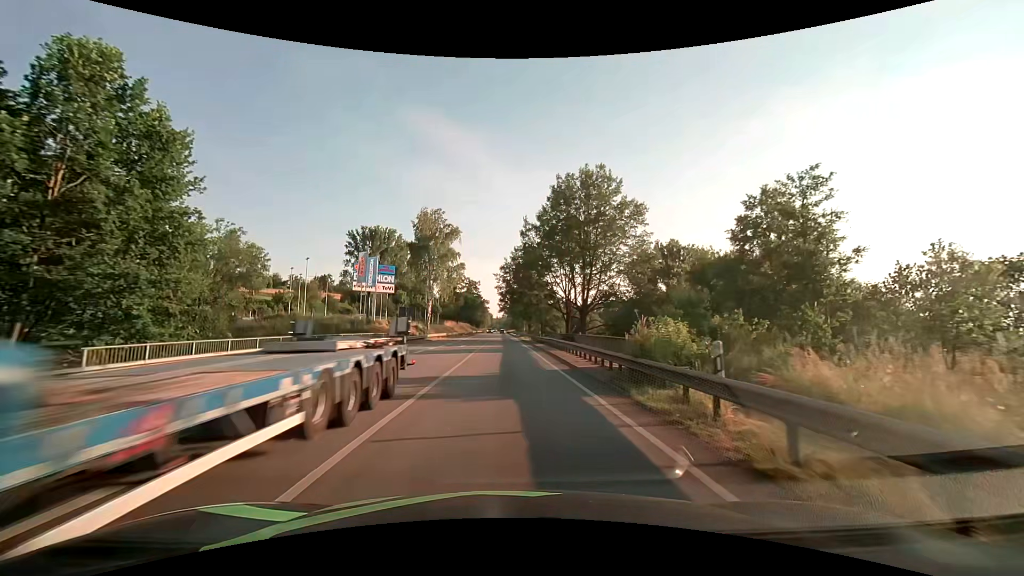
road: primary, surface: asphalt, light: Day
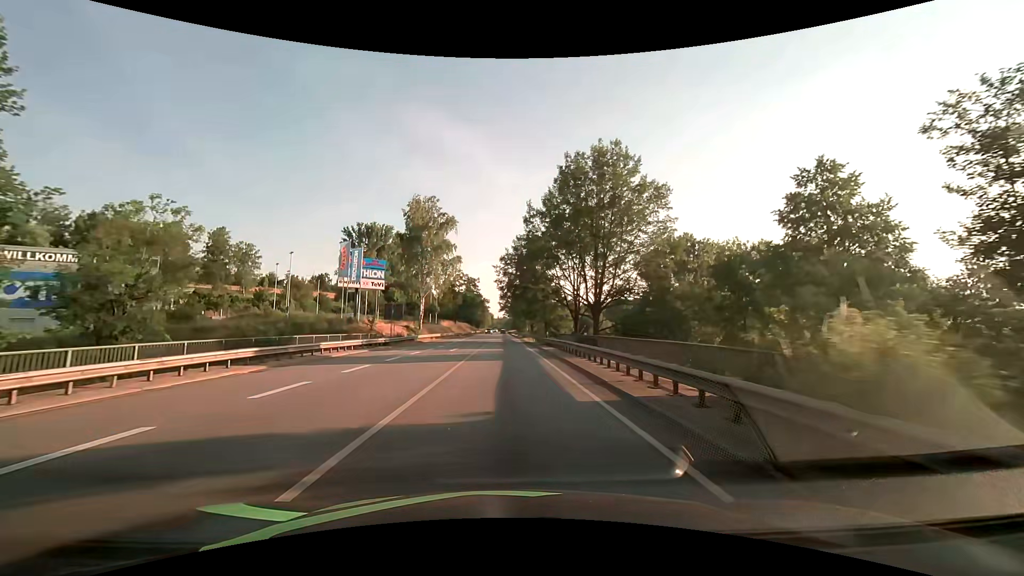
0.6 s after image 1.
(0.0, +7.5) m; 0°
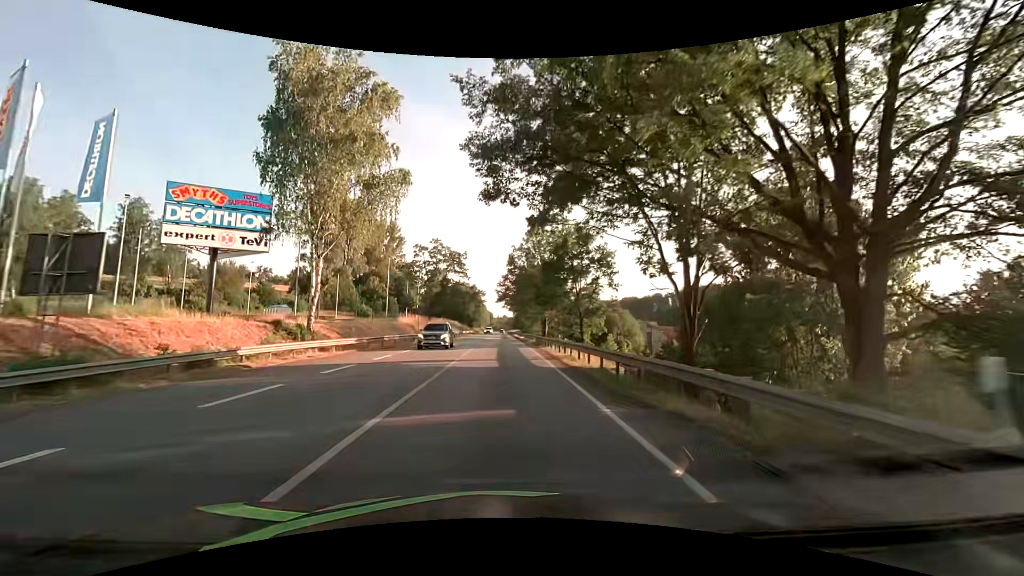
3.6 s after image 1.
(-0.1, +37.6) m; 0°
(0, +10) (0, +20) (0, +30) (0, +40) (0, +50) (0, +60) (0, +70) (0, +80) (0, +90) (0, +100) m
